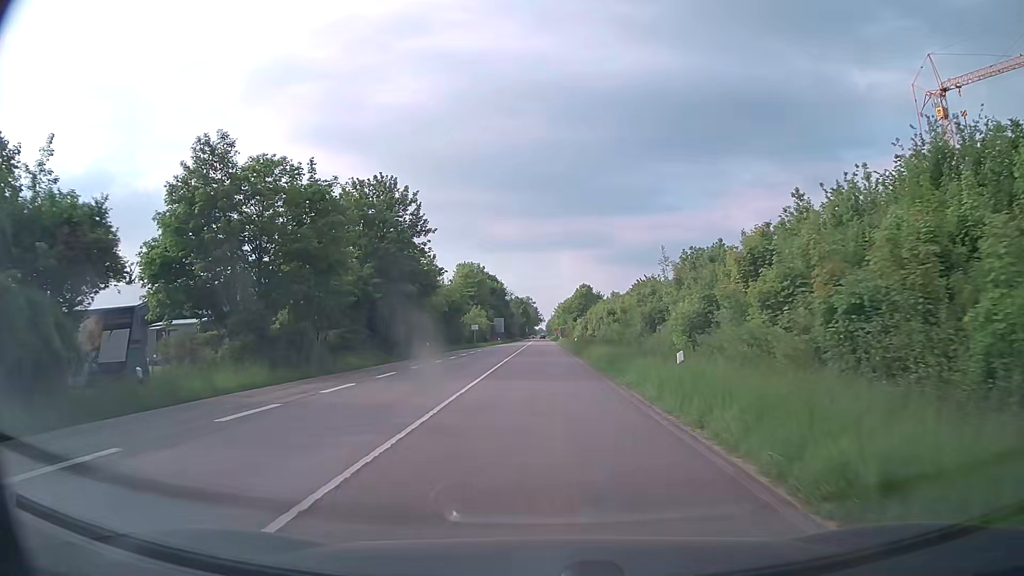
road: secondary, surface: asphalt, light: Day
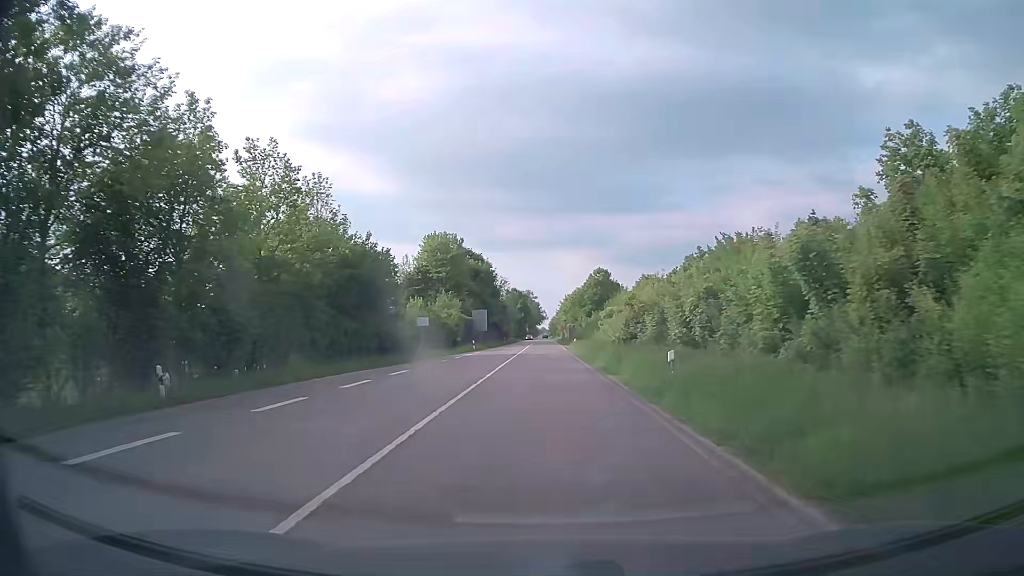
(-0.1, +40.3) m; 0°
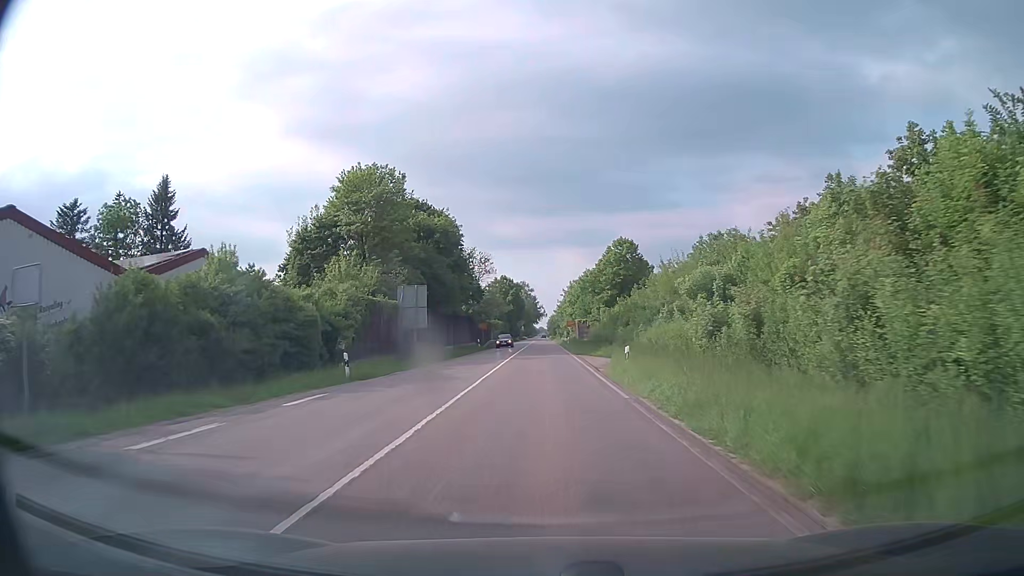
(+0.1, +40.3) m; 0°
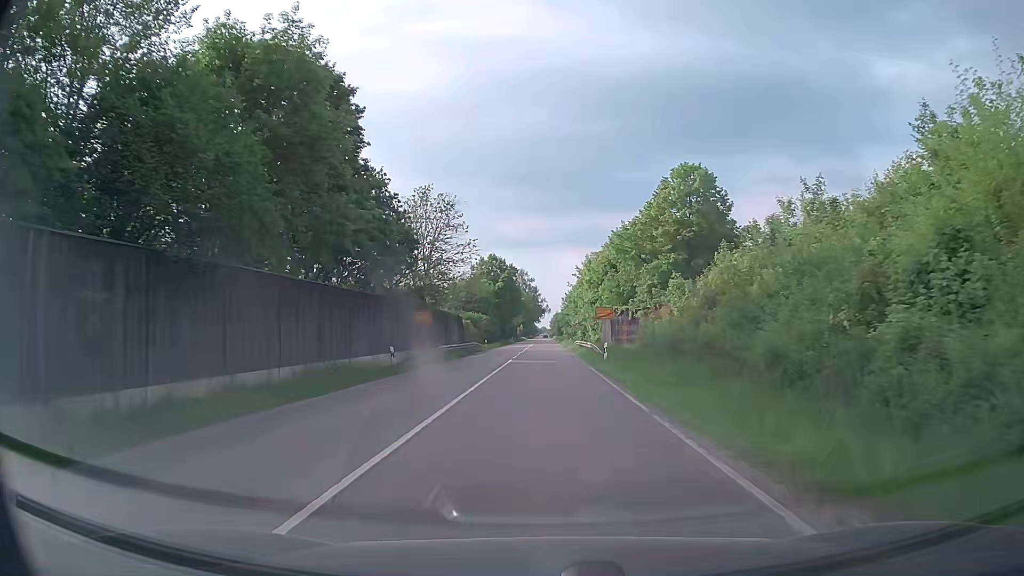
(0.0, +40.4) m; 0°
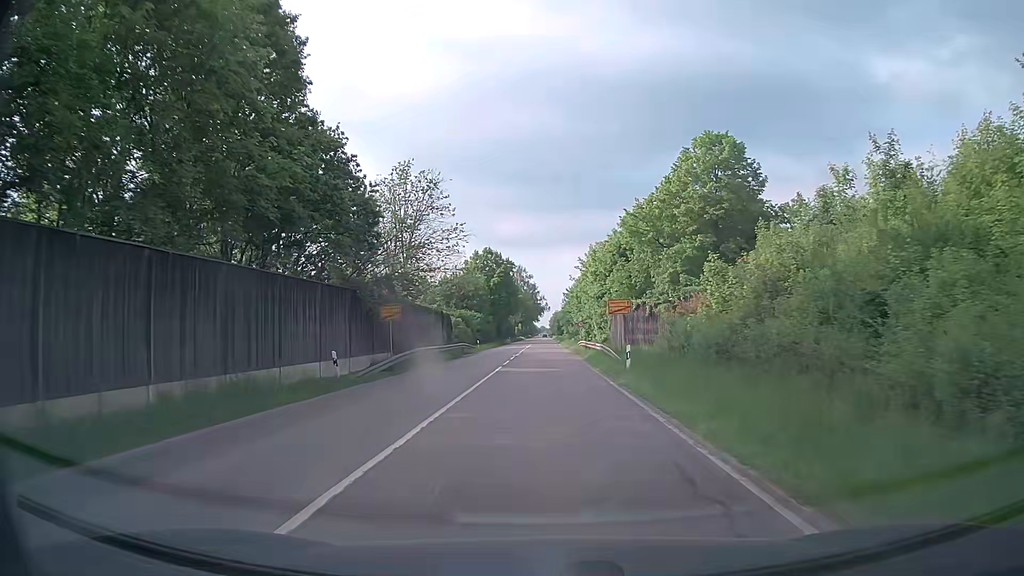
(0.0, +8.1) m; 0°
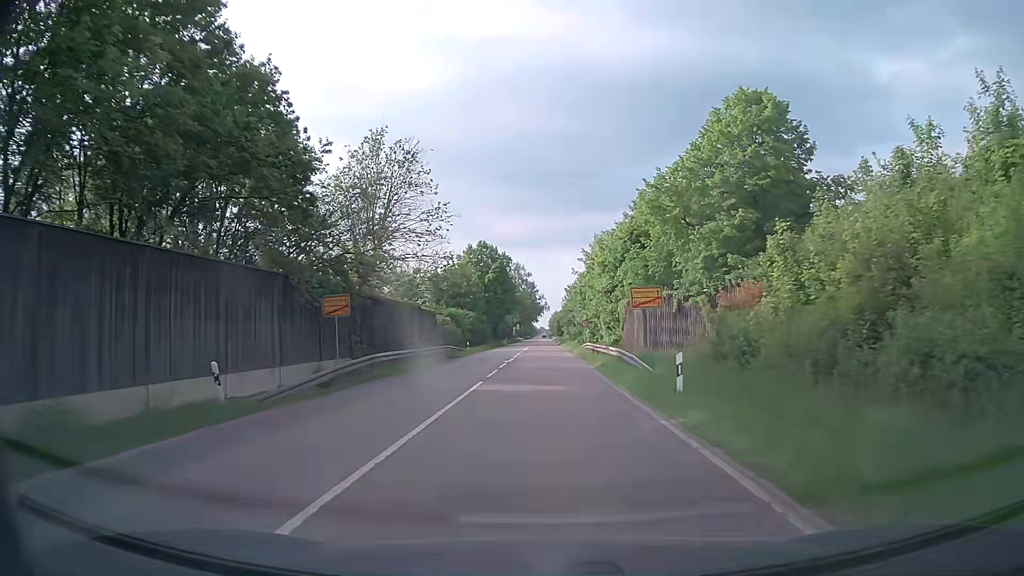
(0.0, +8.1) m; 0°
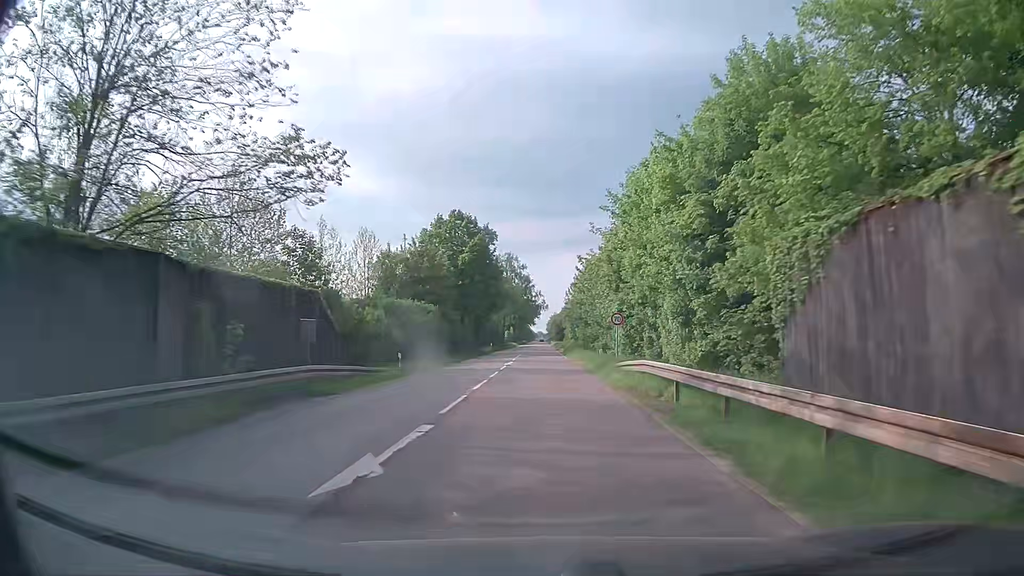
(0.0, +27.4) m; 0°
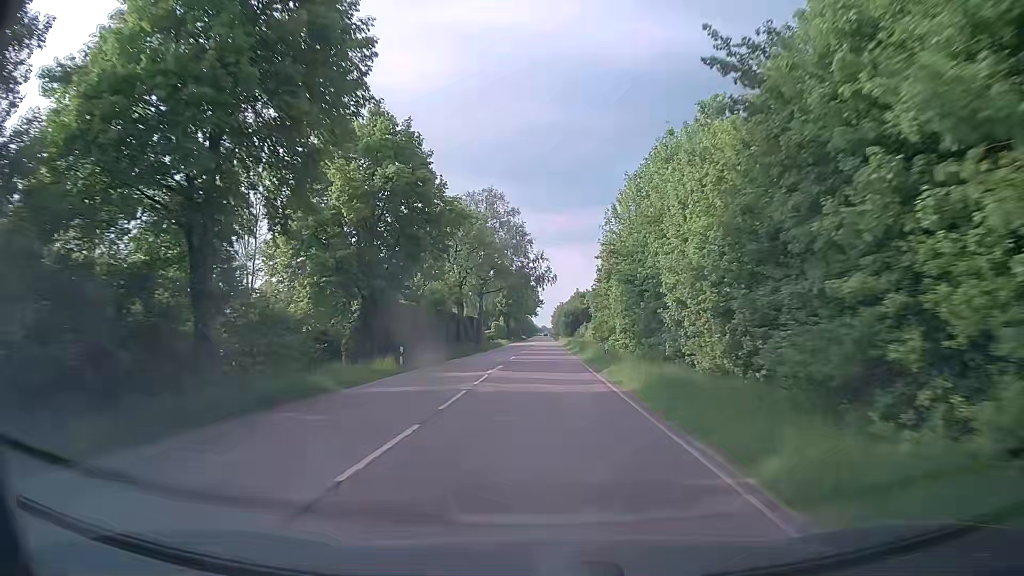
(+0.1, +54.4) m; 0°
(0, +10) (0, +20) (0, +30) (0, +40) (0, +50) (0, +60) (0, +70) (0, +80) (0, +90) (0, +100) m
